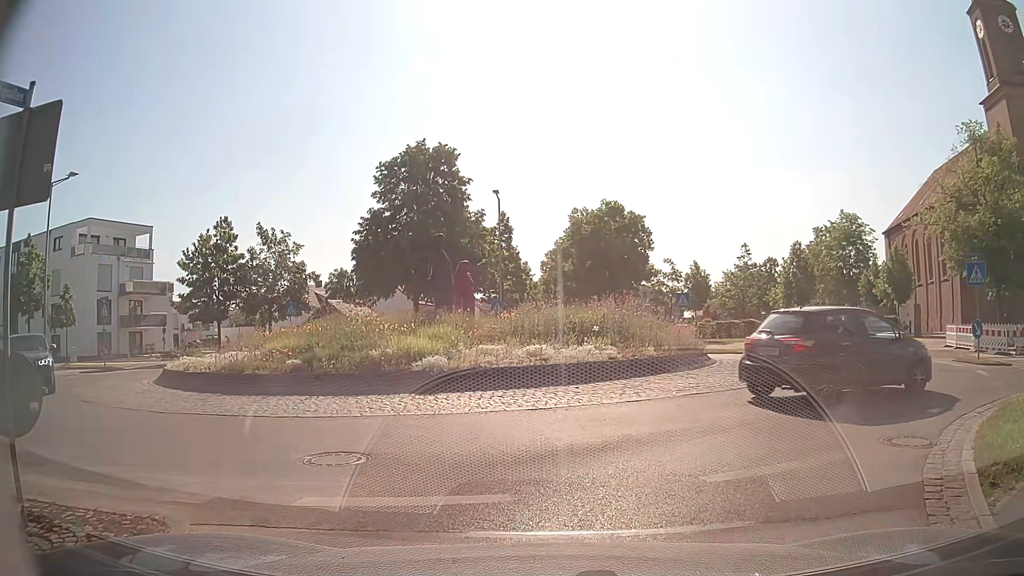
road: tertiary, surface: asphalt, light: Day
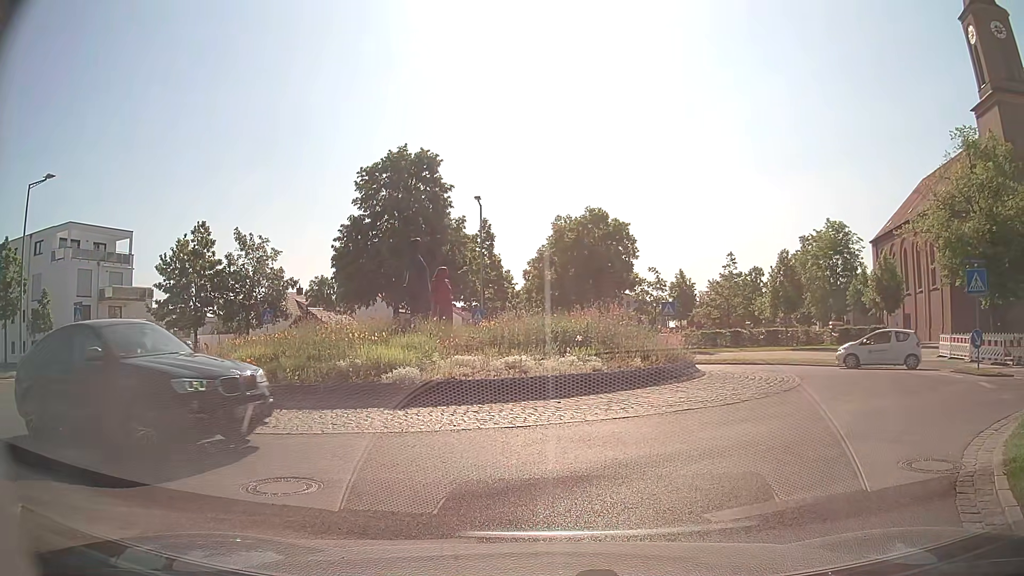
(0.0, +0.9) m; 0°
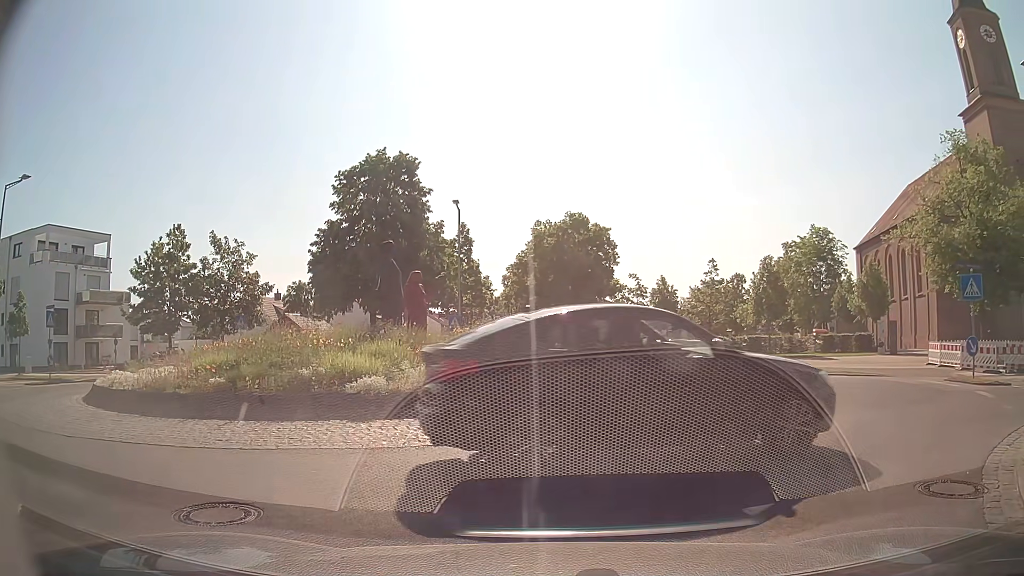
(0.0, +1.0) m; +3°
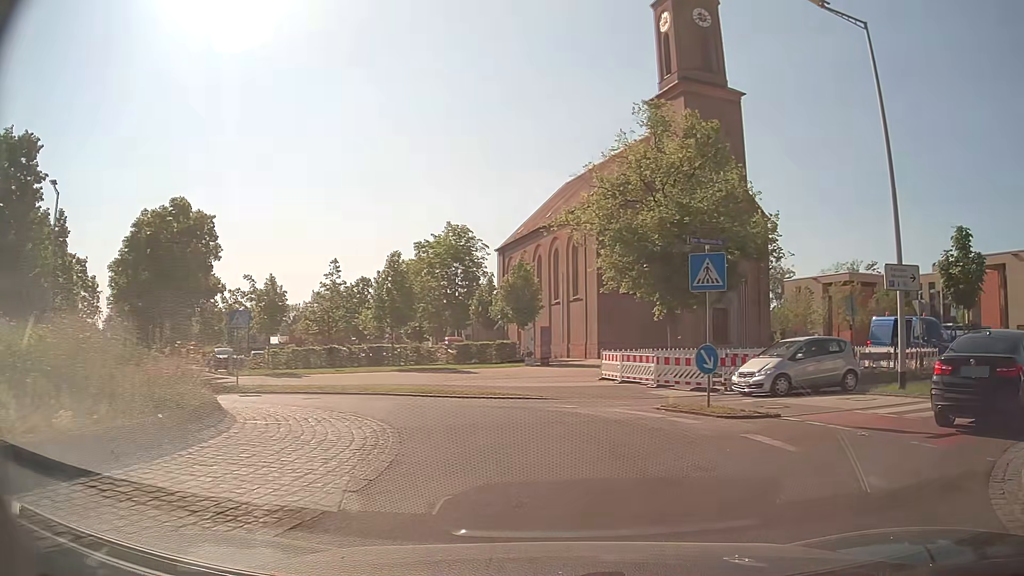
(+2.3, +7.4) m; +33°
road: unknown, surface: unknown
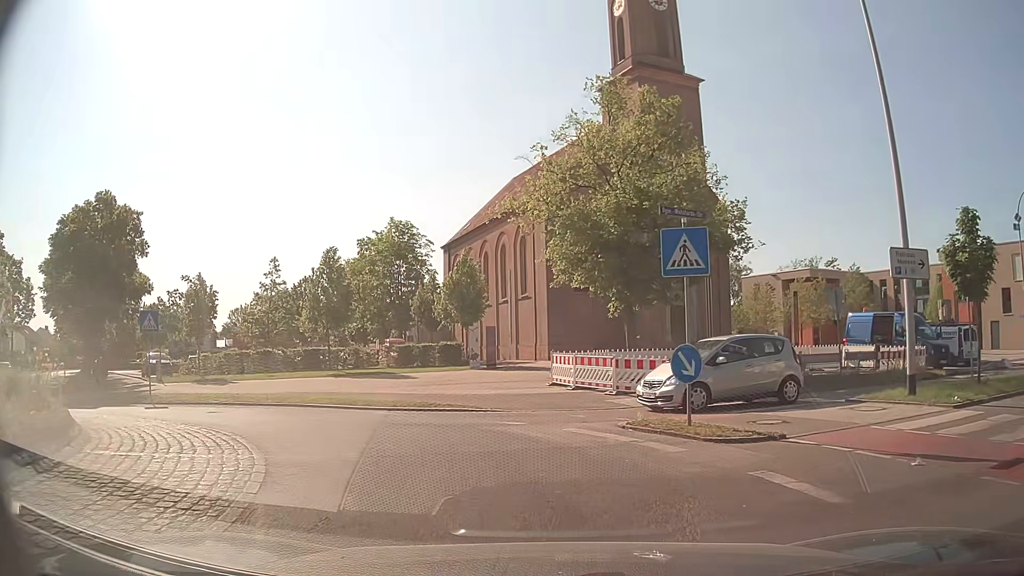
(+0.2, +3.1) m; +5°
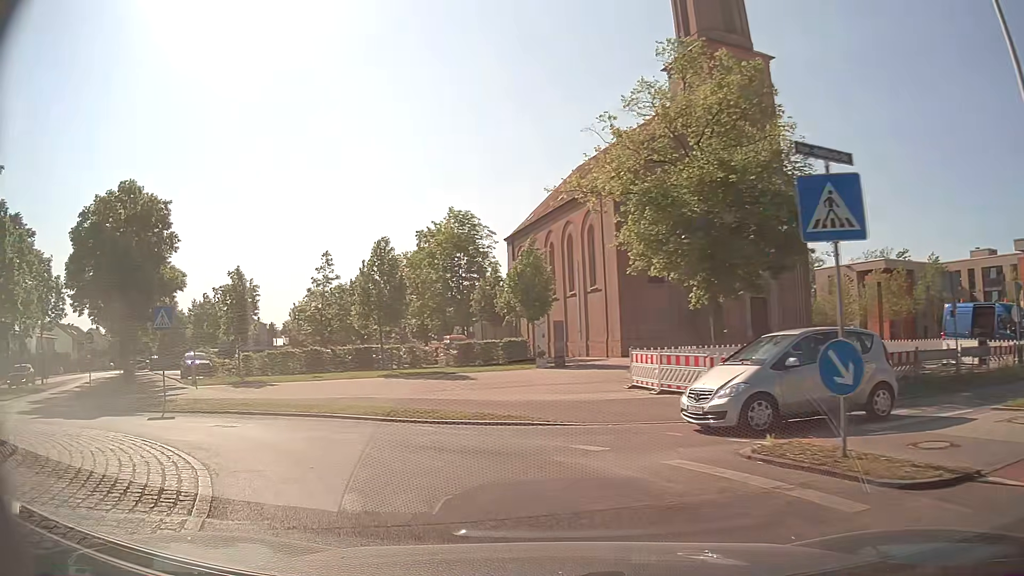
(-0.1, +3.3) m; -6°
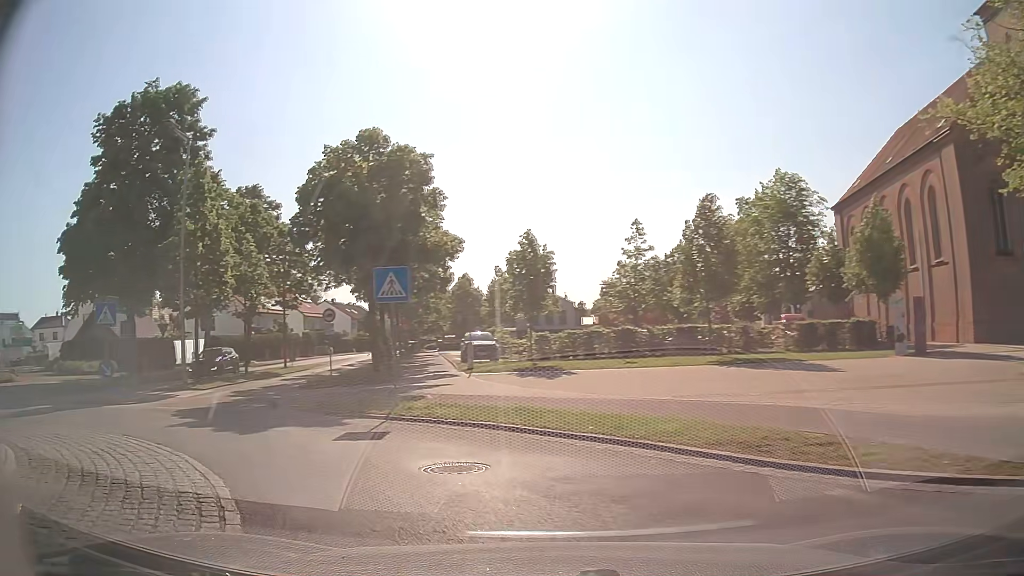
(-1.4, +6.4) m; -26°
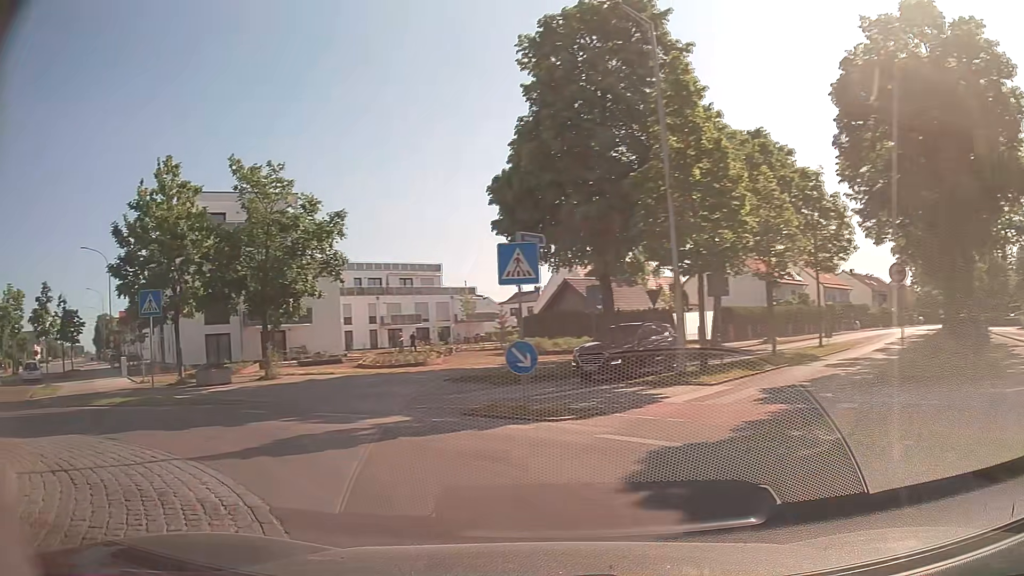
(-3.5, +8.8) m; -43°
(-4, +9) (-12, +14) (-21, +20) (-28, +26) (-35, +34) (-41, +42) (-47, +49) (-54, +57) (-60, +65) (-66, +73) m
